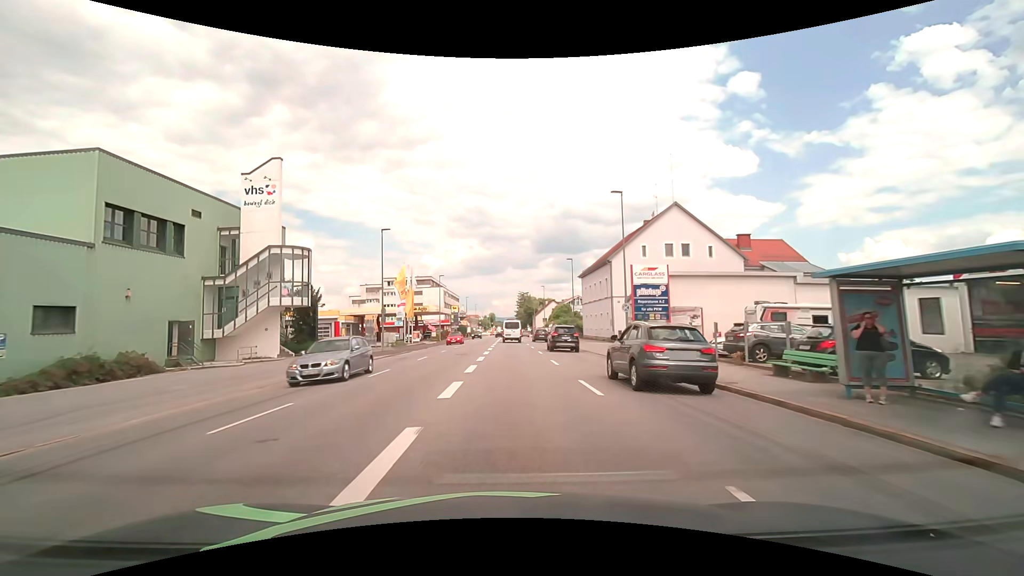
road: tertiary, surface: asphalt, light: Day
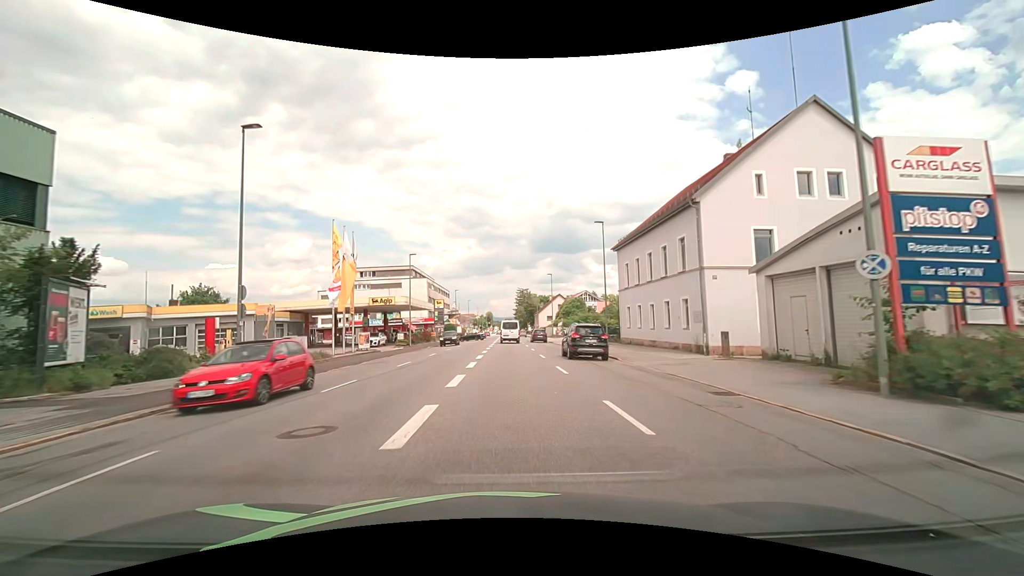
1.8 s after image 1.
(+0.1, +22.0) m; 0°
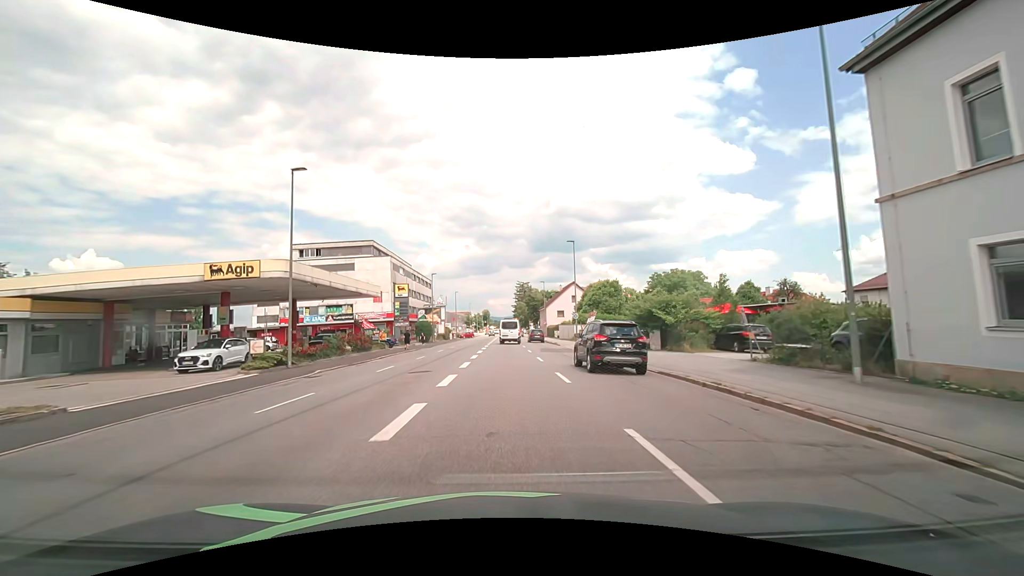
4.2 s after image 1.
(+0.1, +29.7) m; 0°
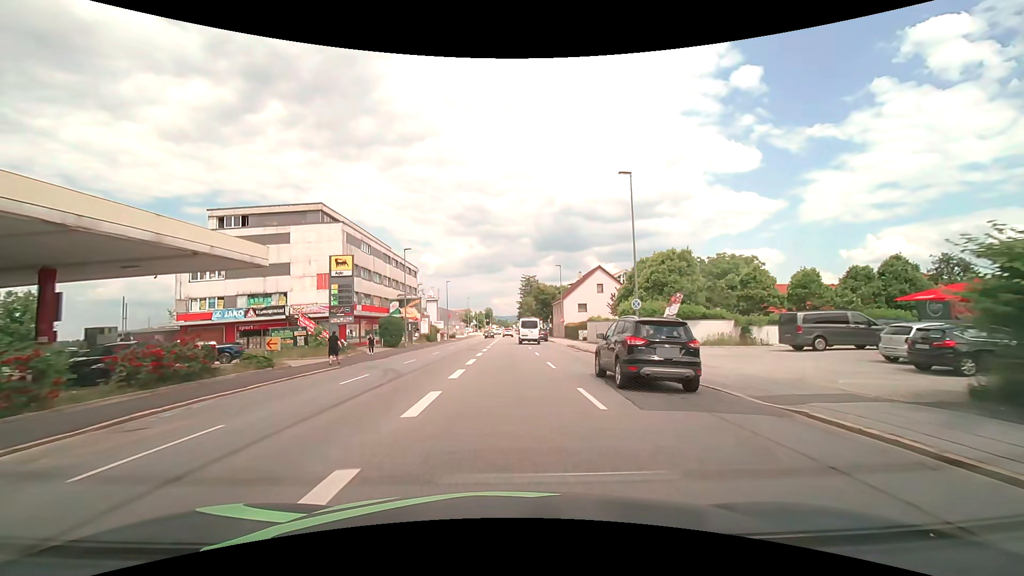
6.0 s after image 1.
(-0.2, +22.4) m; -1°
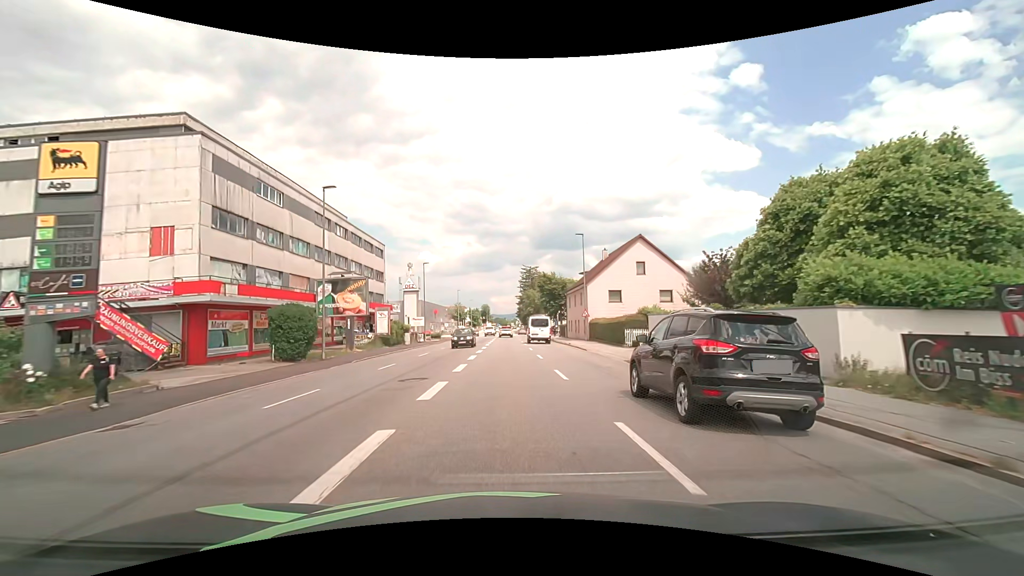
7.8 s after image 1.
(+0.1, +22.3) m; 0°
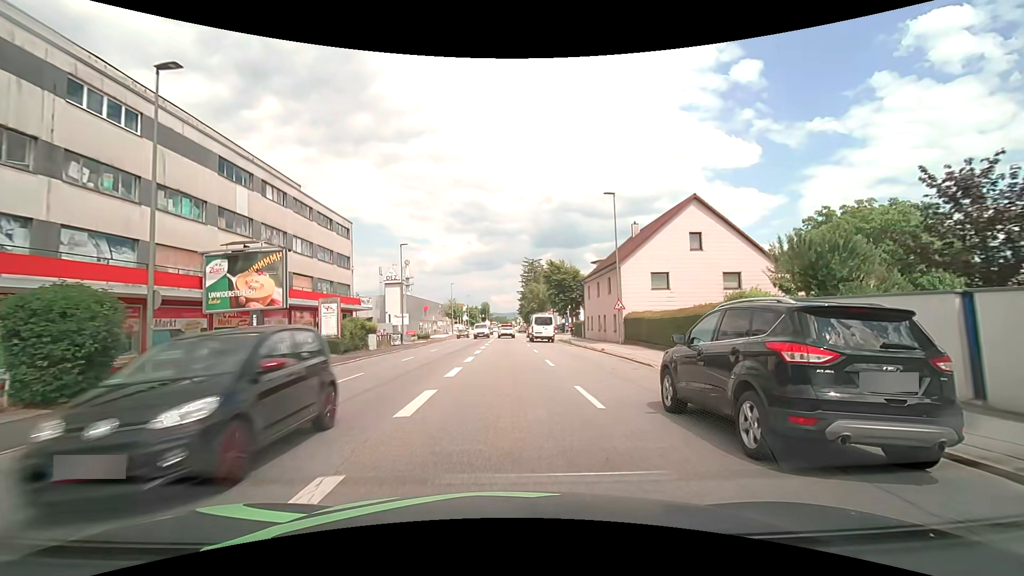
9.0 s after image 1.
(0.0, +13.8) m; 0°
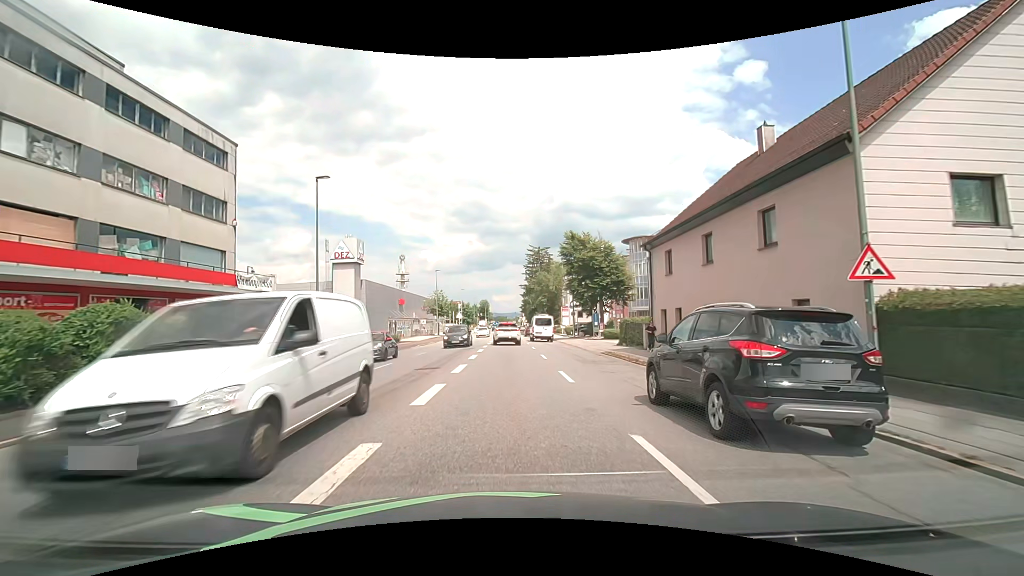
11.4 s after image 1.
(+0.1, +22.4) m; 0°
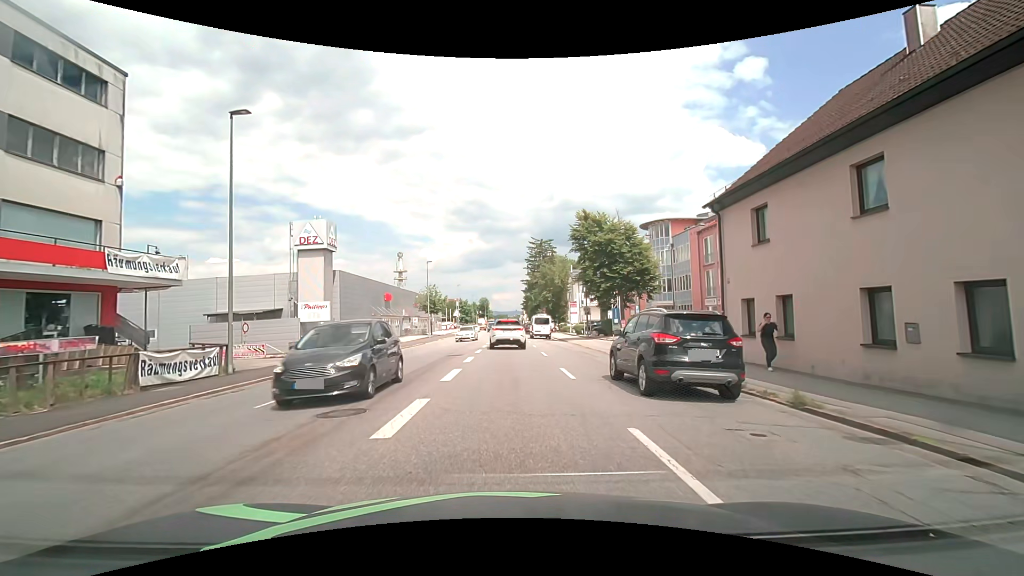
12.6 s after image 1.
(0.0, +8.5) m; 0°
